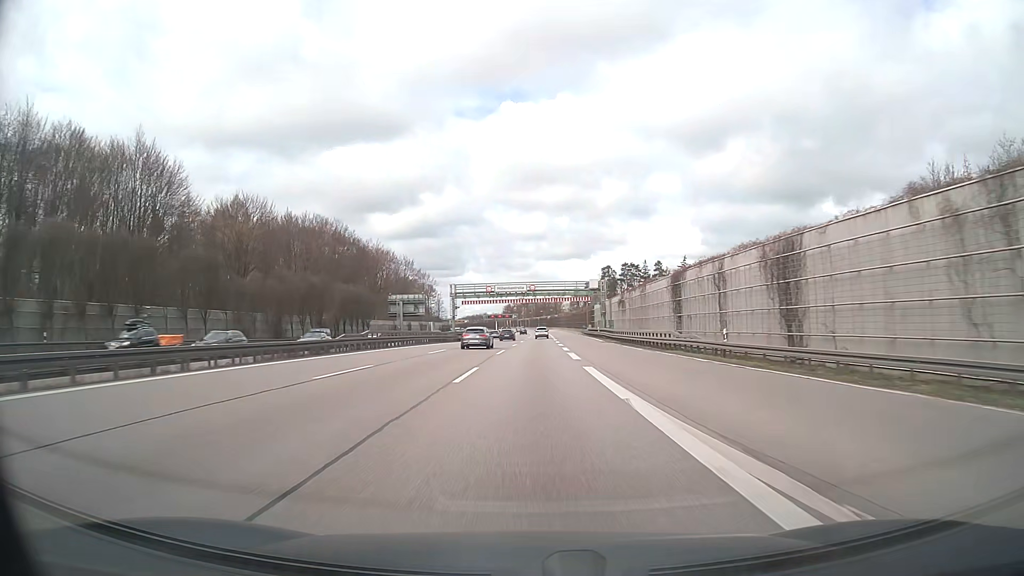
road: motorway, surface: asphalt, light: Day
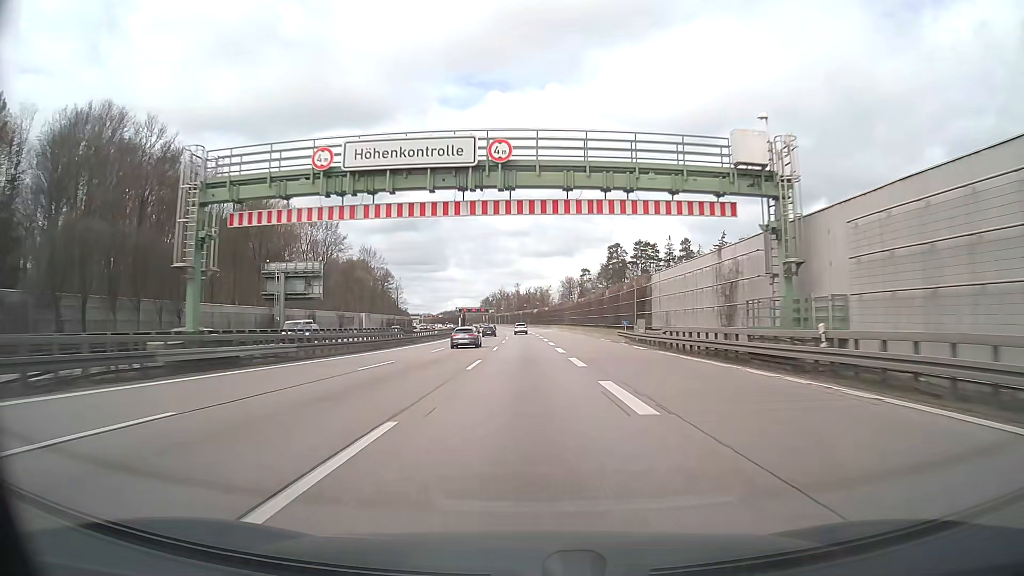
(+1.0, +66.8) m; +1°
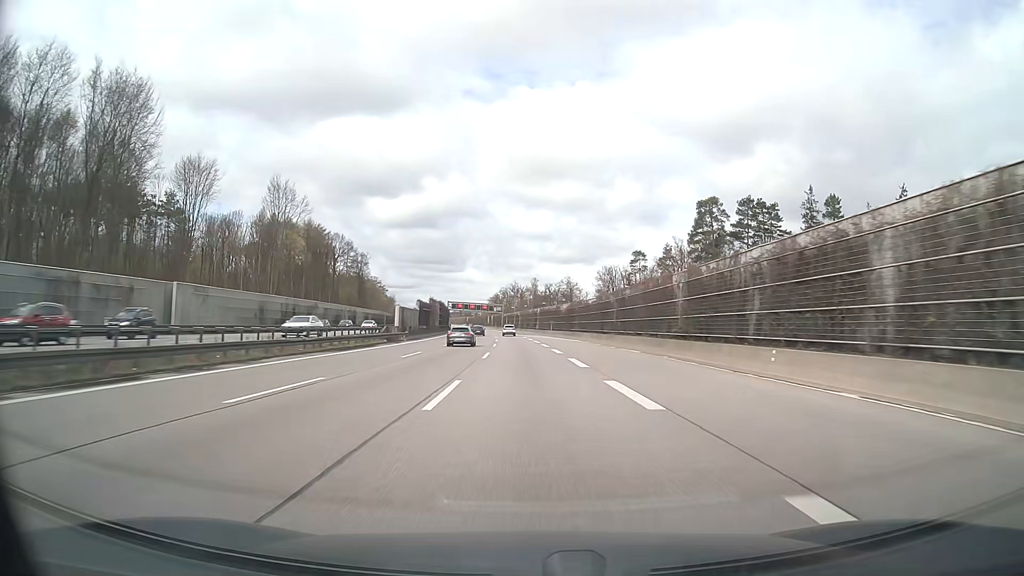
(-0.8, +83.3) m; -1°
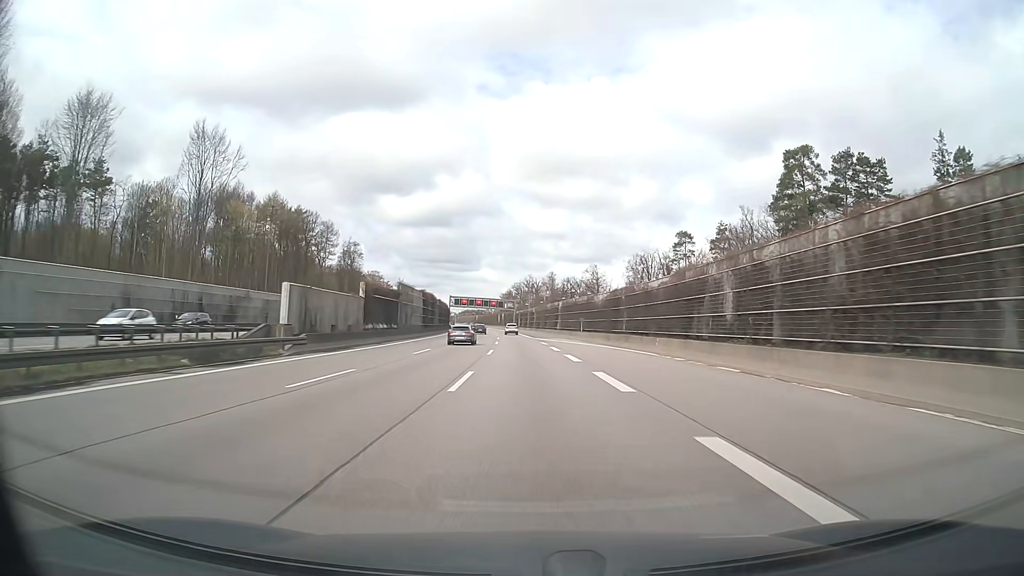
(-0.3, +33.2) m; -1°
(0, +10) (0, +20) (0, +30) (0, +40) (-1, +50) (-1, +60) (-1, +70) (-2, +80) (-2, +90) (-3, +100) m
